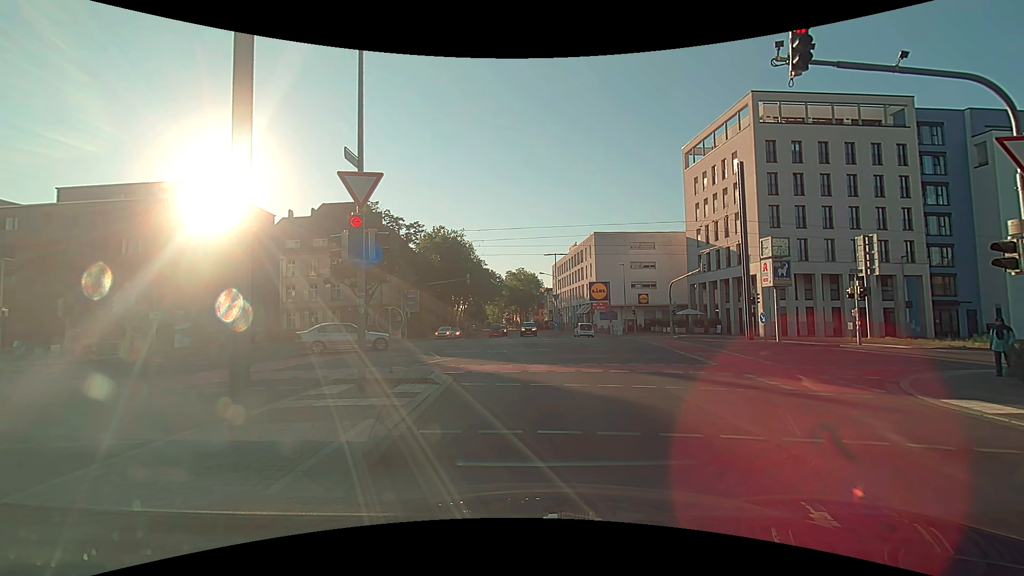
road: tertiary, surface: asphalt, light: Day
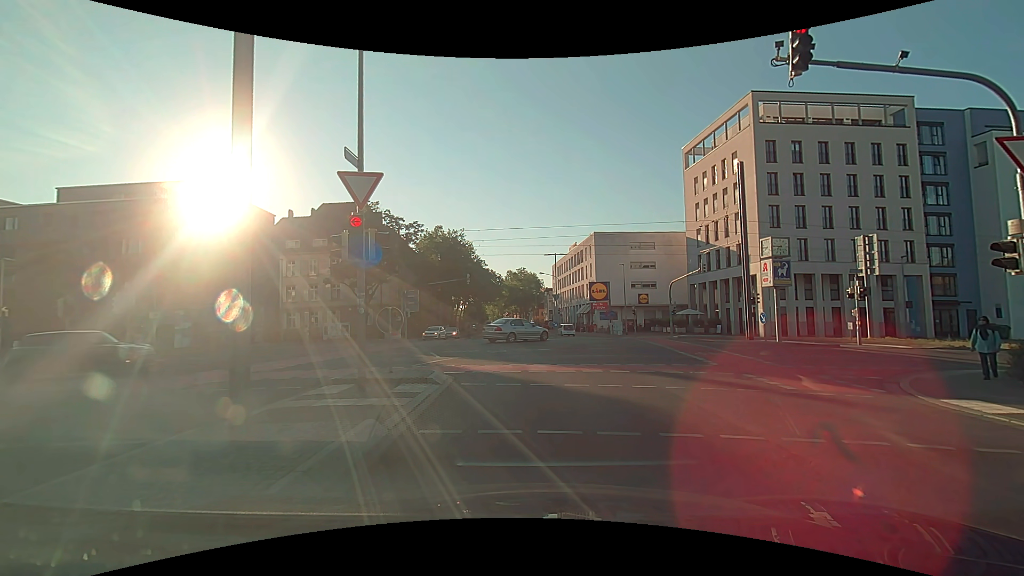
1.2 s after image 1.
(0.0, 0.0) m; 0°
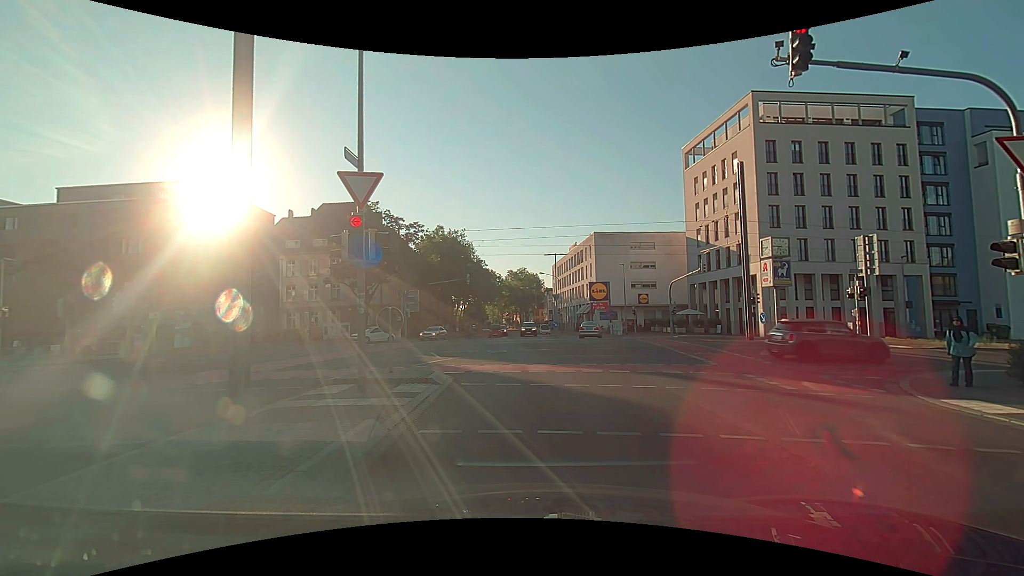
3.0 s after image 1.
(0.0, 0.0) m; 0°
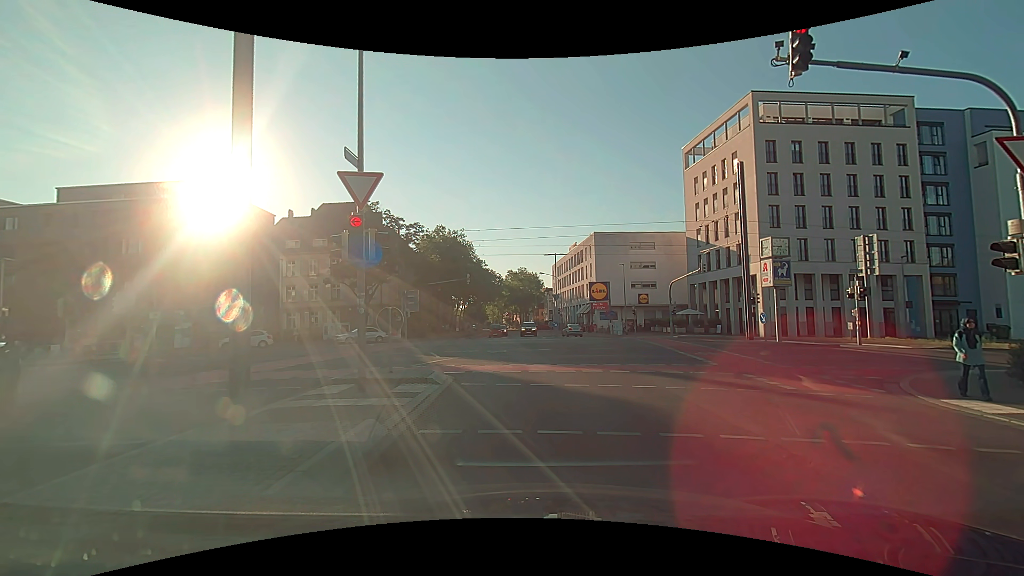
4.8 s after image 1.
(0.0, 0.0) m; 0°
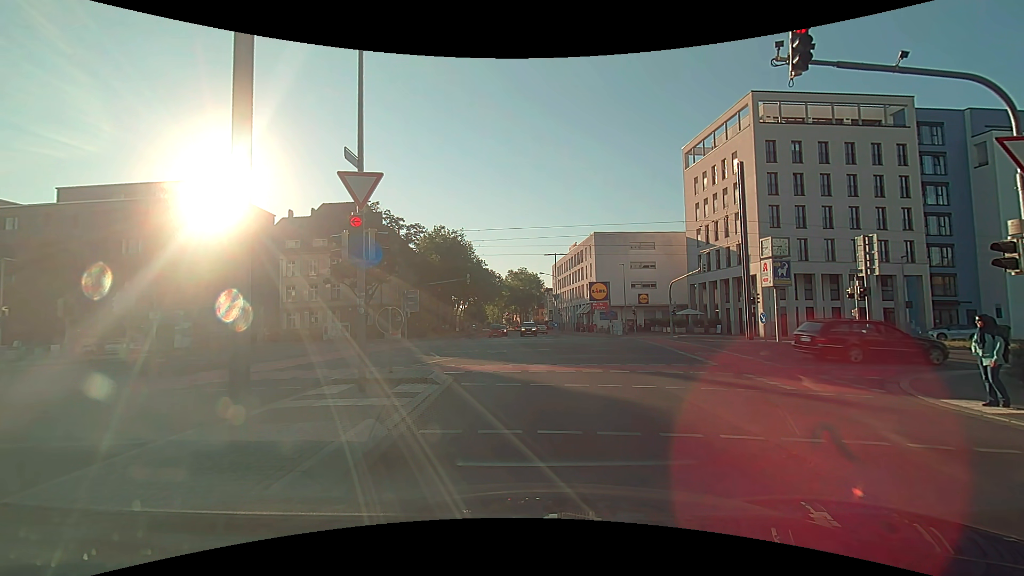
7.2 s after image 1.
(0.0, 0.0) m; 0°
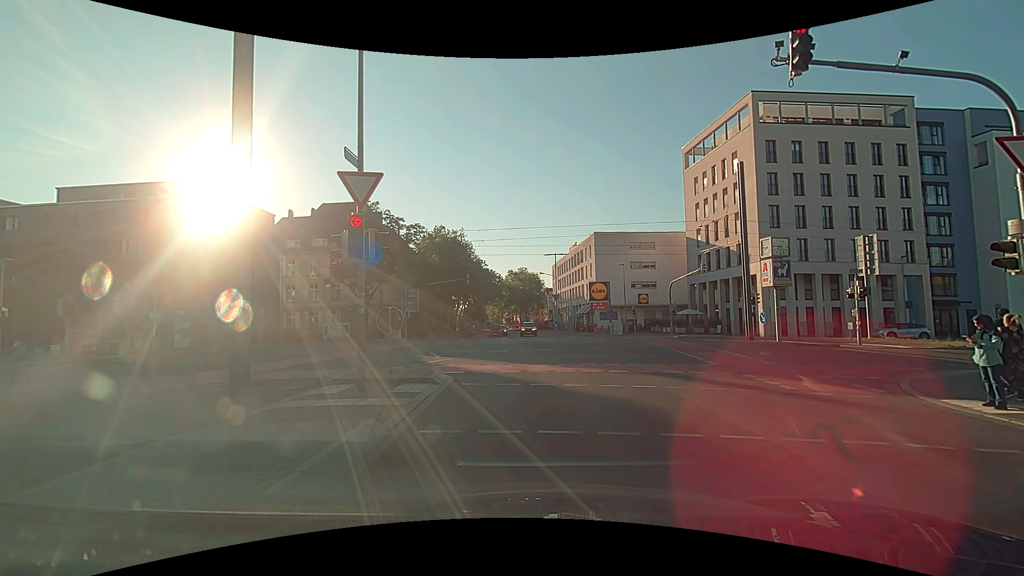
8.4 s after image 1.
(0.0, 0.0) m; 0°
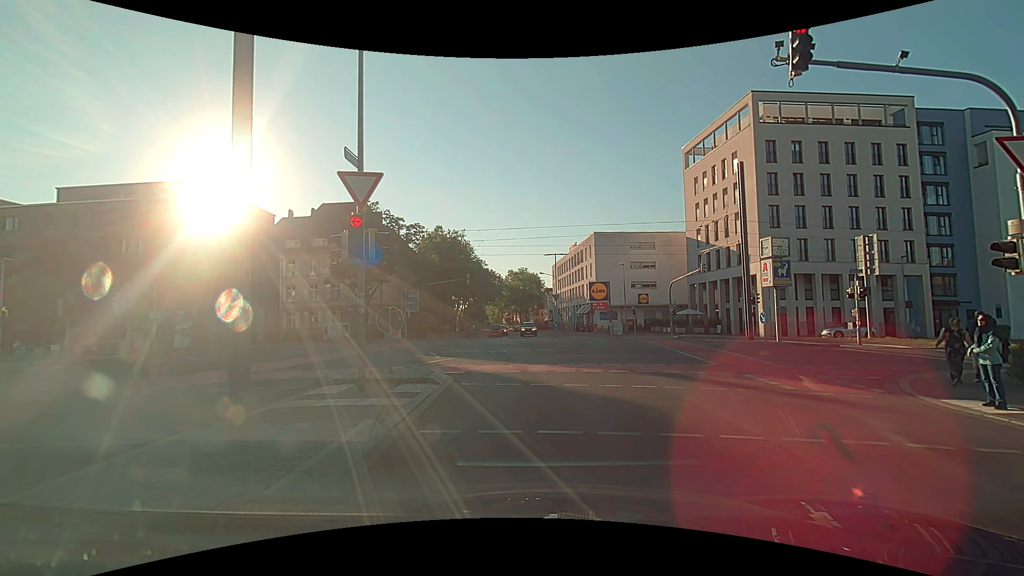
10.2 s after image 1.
(0.0, 0.0) m; 0°
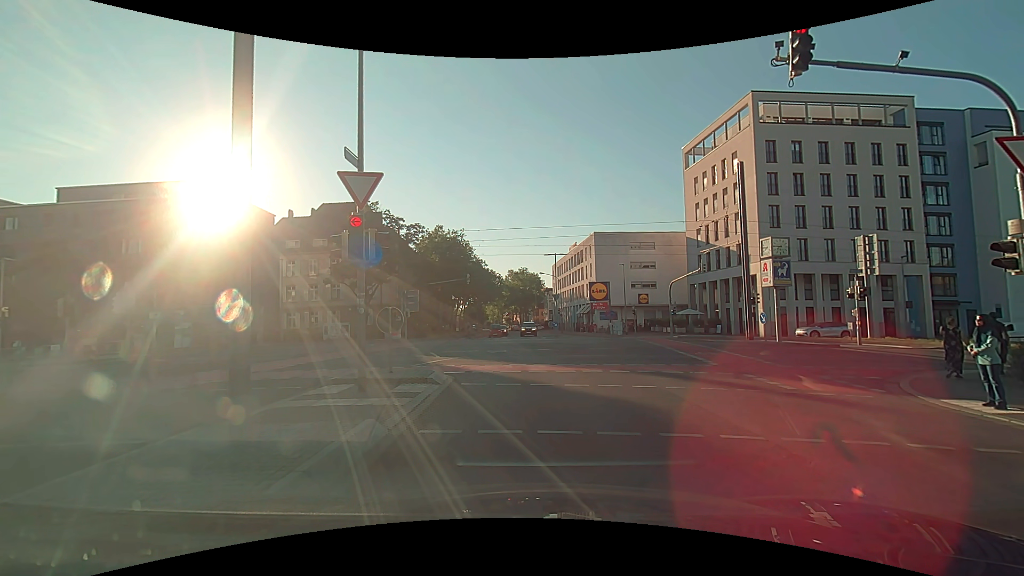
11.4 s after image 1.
(0.0, 0.0) m; 0°
(0, +10) (-1, +20) (-4, +29) (-10, +38) (-19, +42) (-29, +42) (-39, +41) (-49, +41) (-59, +40) (-69, +39) m
